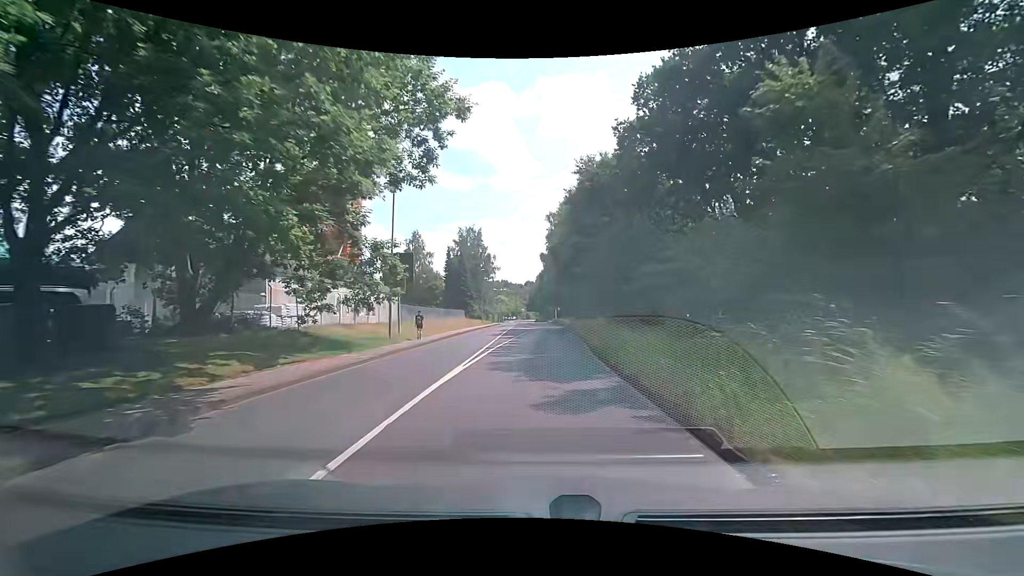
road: tertiary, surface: asphalt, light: Day
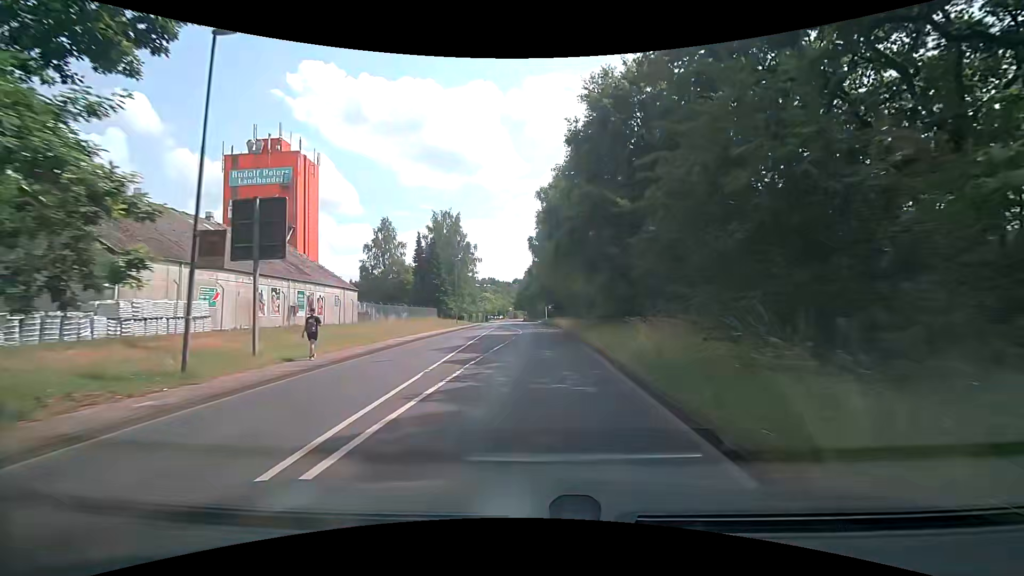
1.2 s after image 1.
(+0.3, +14.6) m; +3°
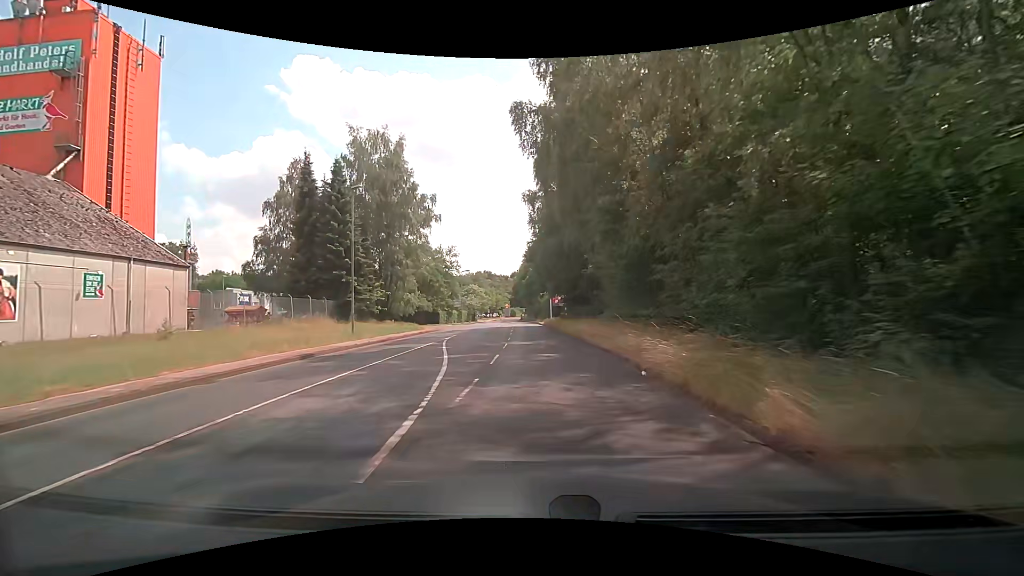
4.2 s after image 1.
(-0.3, +35.8) m; 0°
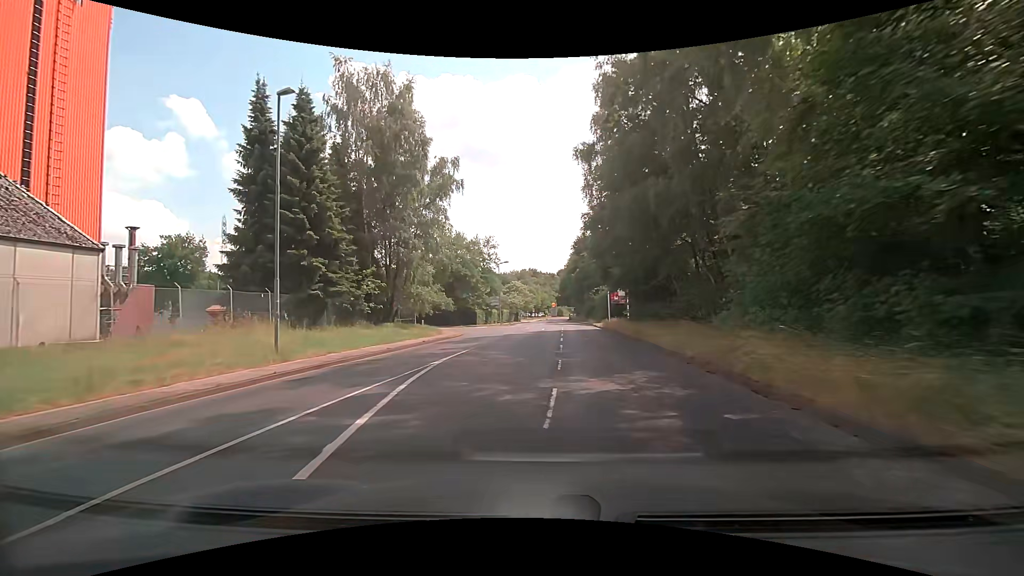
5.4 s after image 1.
(-0.7, +13.1) m; -5°
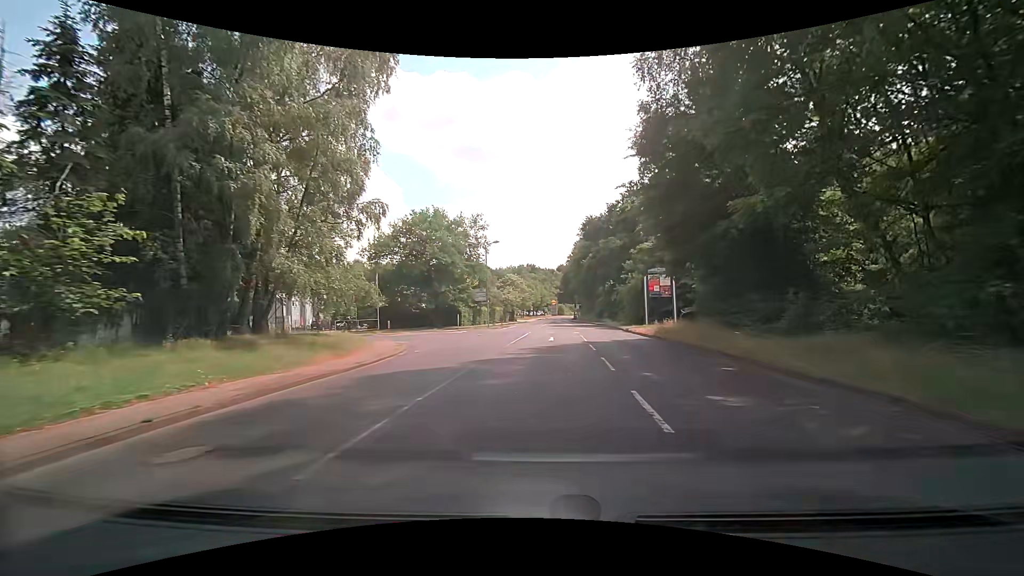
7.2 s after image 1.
(-0.4, +18.2) m; -1°
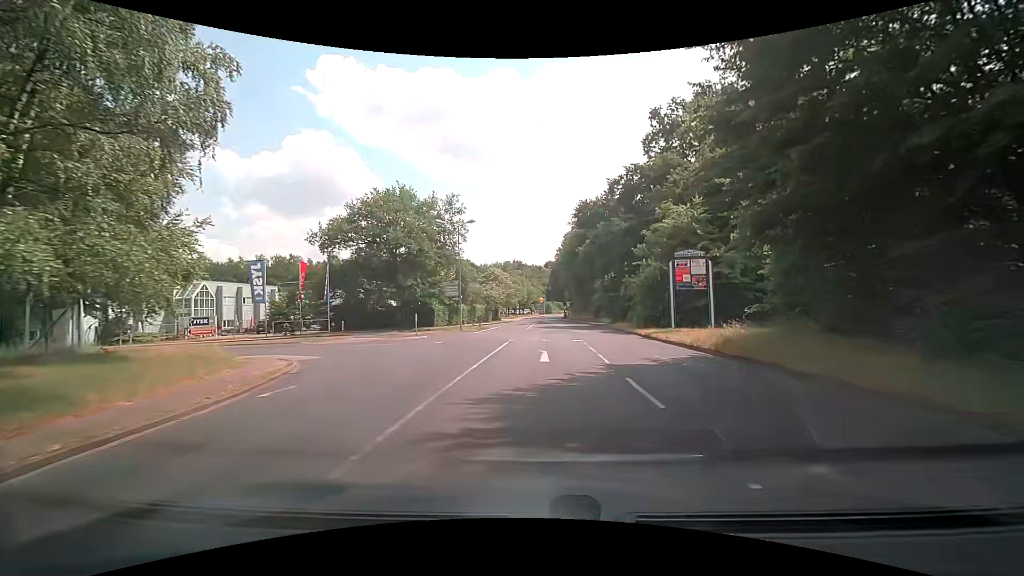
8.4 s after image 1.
(+0.2, +10.4) m; +2°
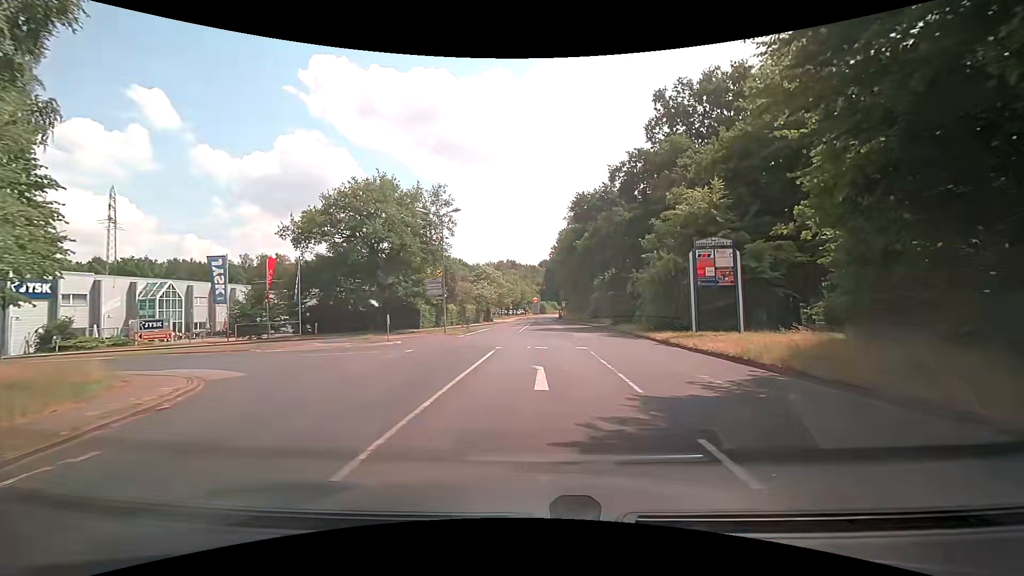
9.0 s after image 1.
(0.0, +4.6) m; 0°
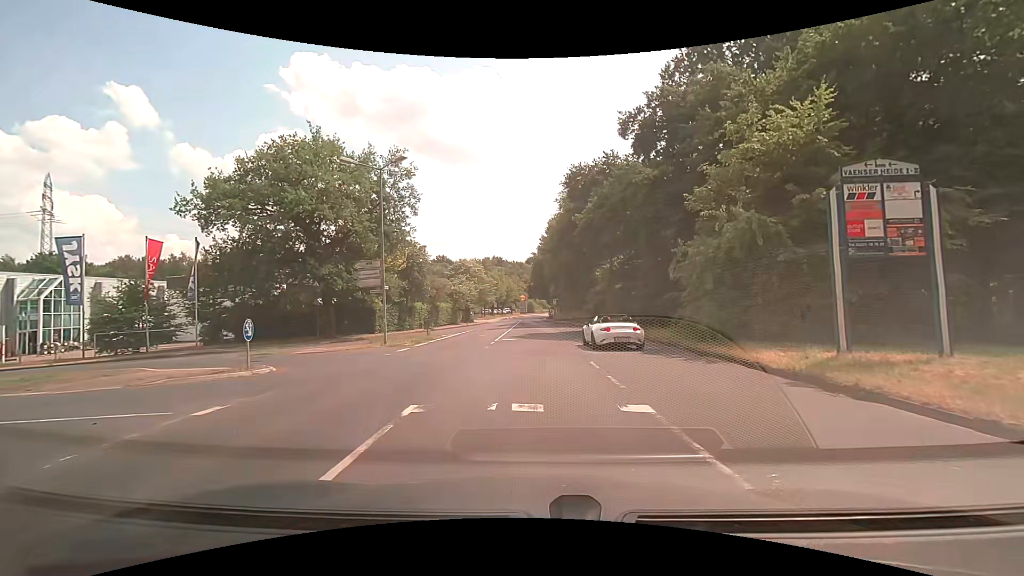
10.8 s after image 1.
(+0.2, +11.6) m; +2°
(0, +10) (-6, +18) (-15, +21) (-25, +21) (-35, +20) (-45, +19) (-55, +19) (-65, +18) (-75, +18) (-85, +18) m
